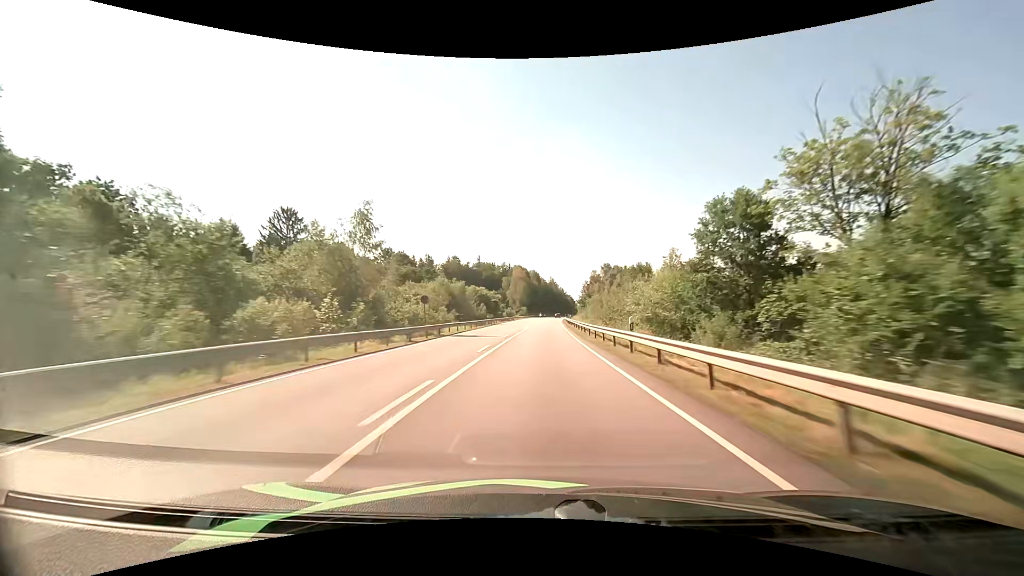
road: primary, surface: asphalt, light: Day
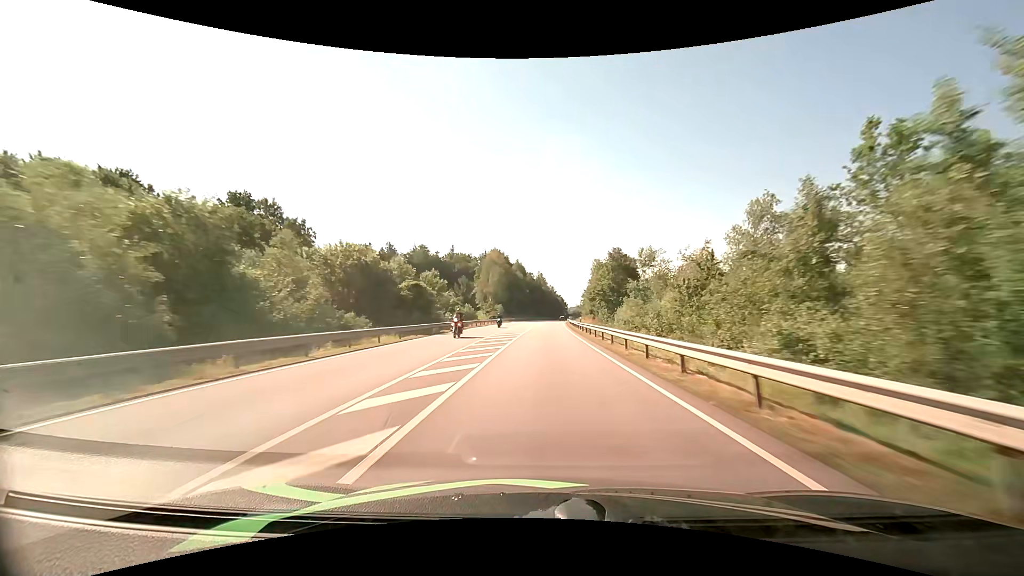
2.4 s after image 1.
(+0.7, +66.0) m; +1°
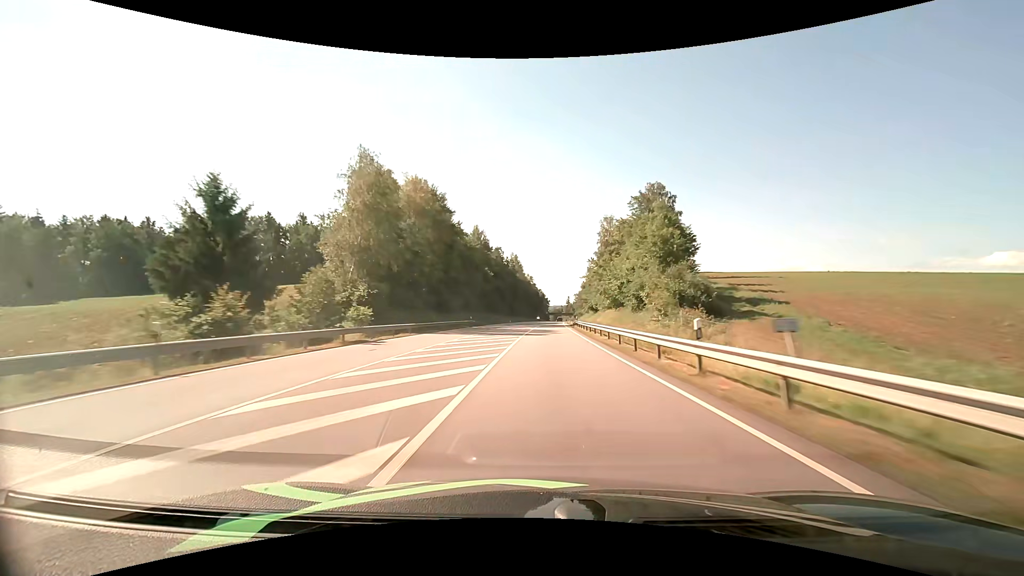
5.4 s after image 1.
(+1.8, +84.7) m; +2°
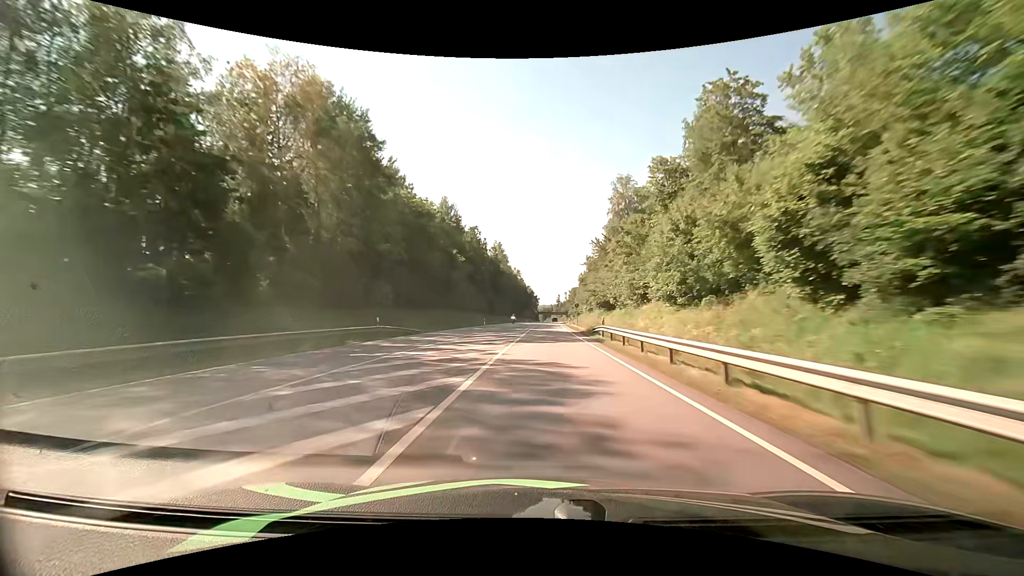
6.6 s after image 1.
(+0.4, +34.1) m; +1°
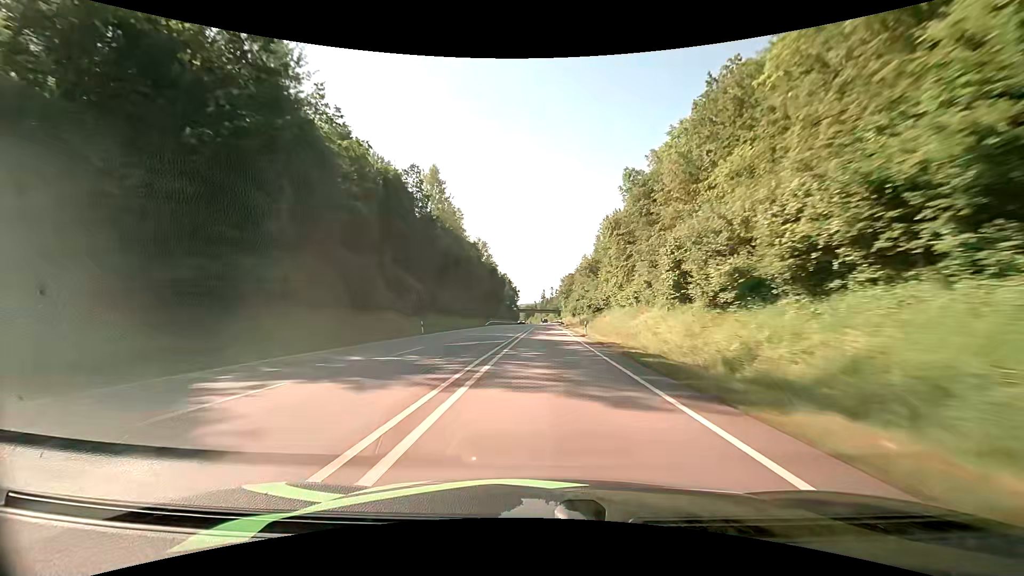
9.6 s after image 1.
(+1.8, +86.7) m; +2°
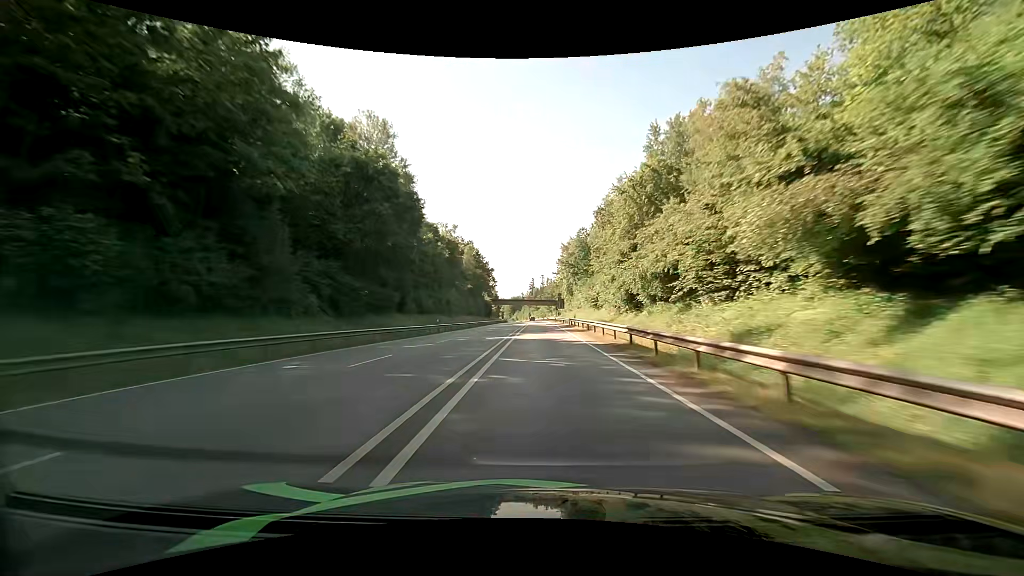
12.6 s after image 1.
(+0.7, +89.3) m; +1°
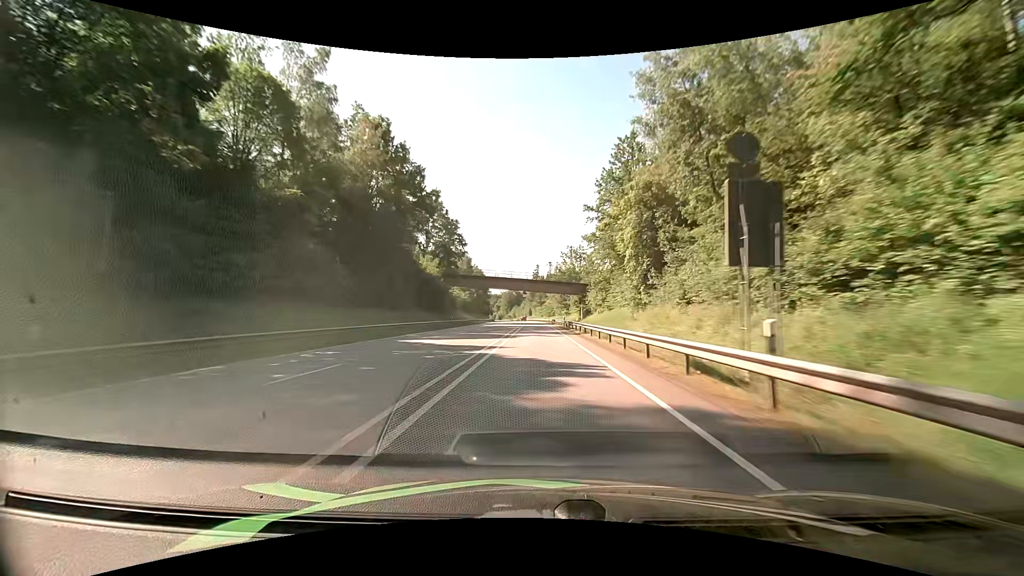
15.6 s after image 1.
(-0.3, +88.3) m; 0°
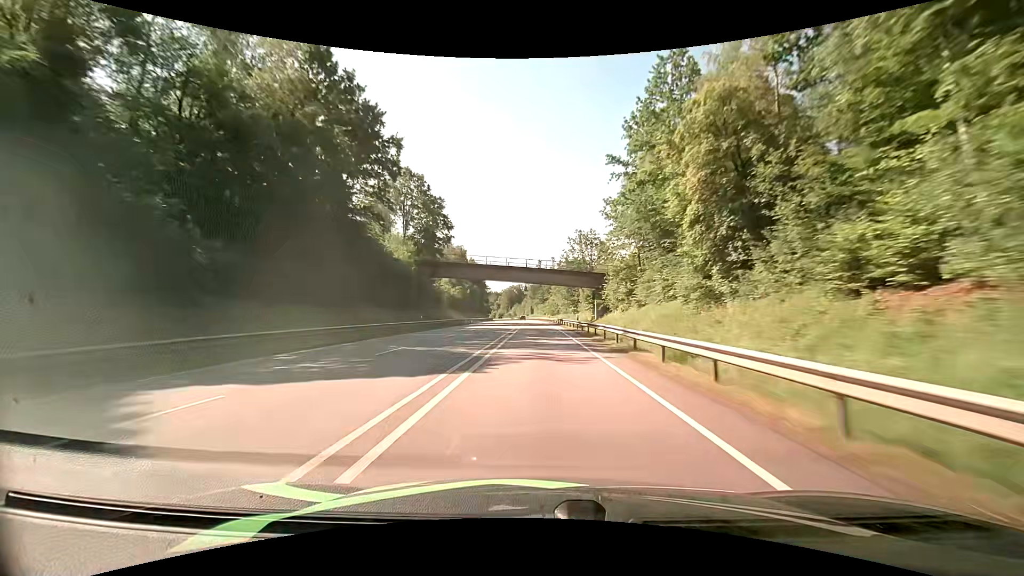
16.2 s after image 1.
(-0.1, +17.5) m; 0°
(0, +10) (0, +20) (0, +30) (0, +40) (0, +50) (0, +60) (-1, +70) (-1, +80) (-1, +90) (-1, +100) m
